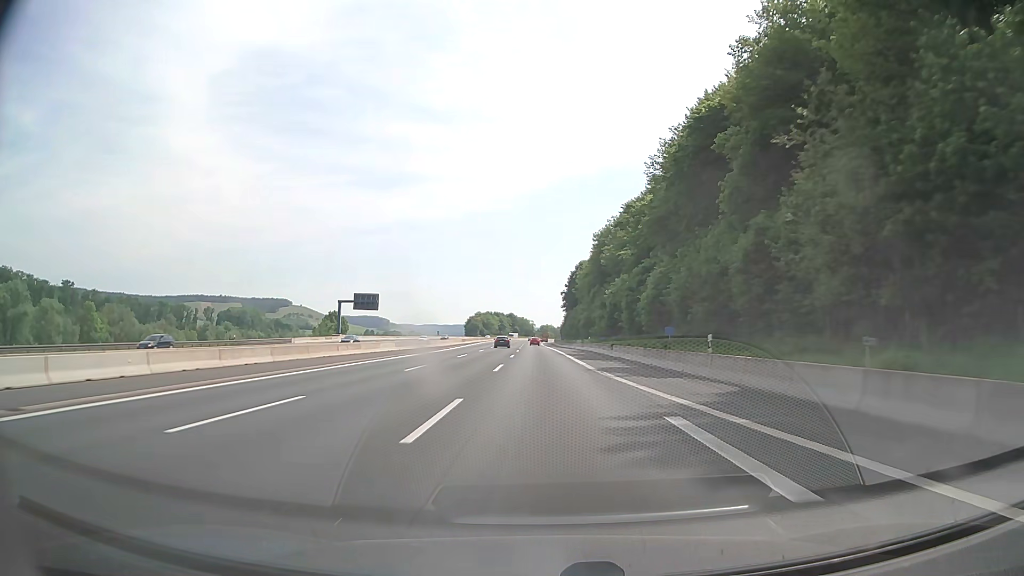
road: motorway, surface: asphalt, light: Day
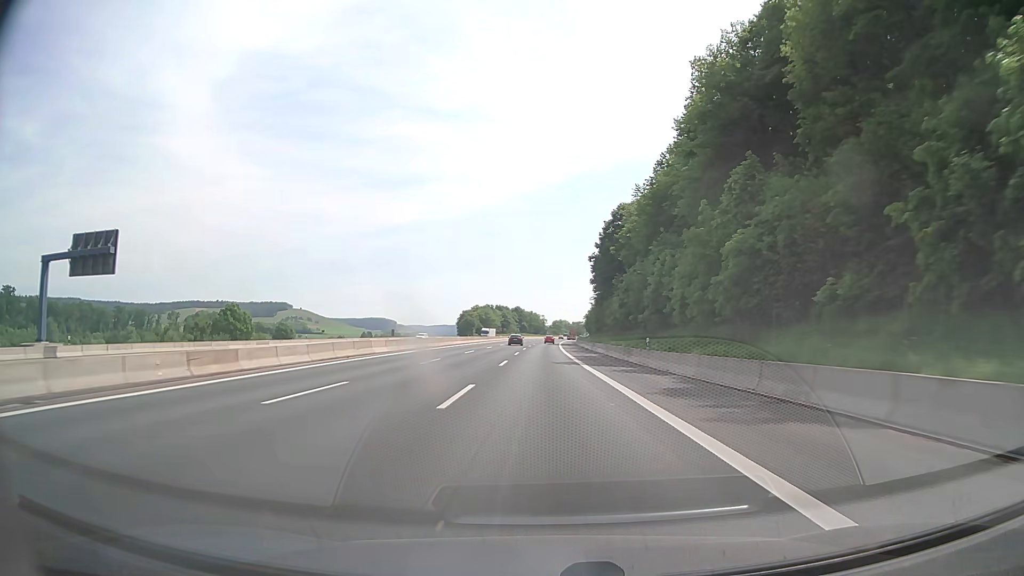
(-1.1, +86.3) m; -1°
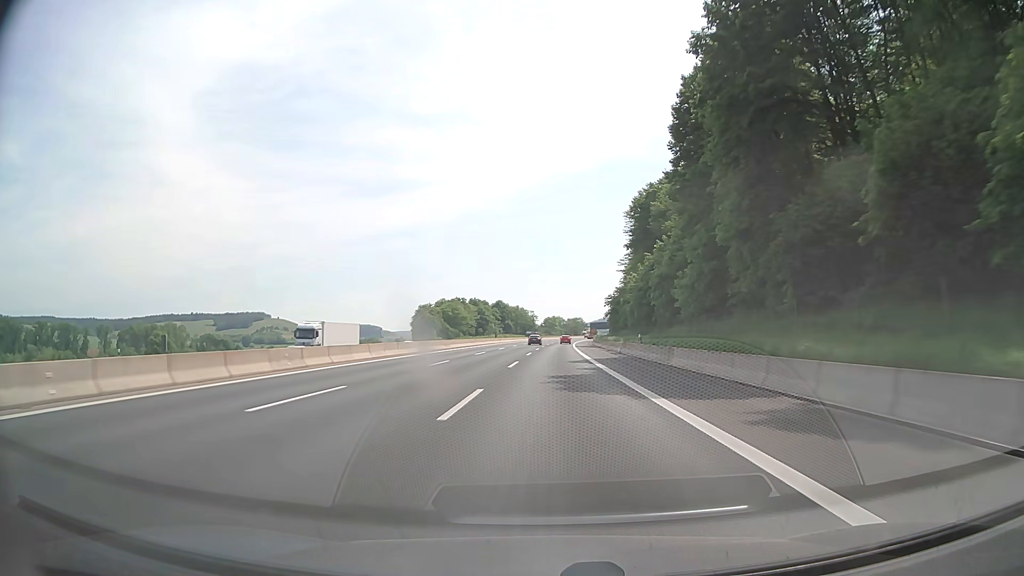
(+0.1, +91.5) m; +1°
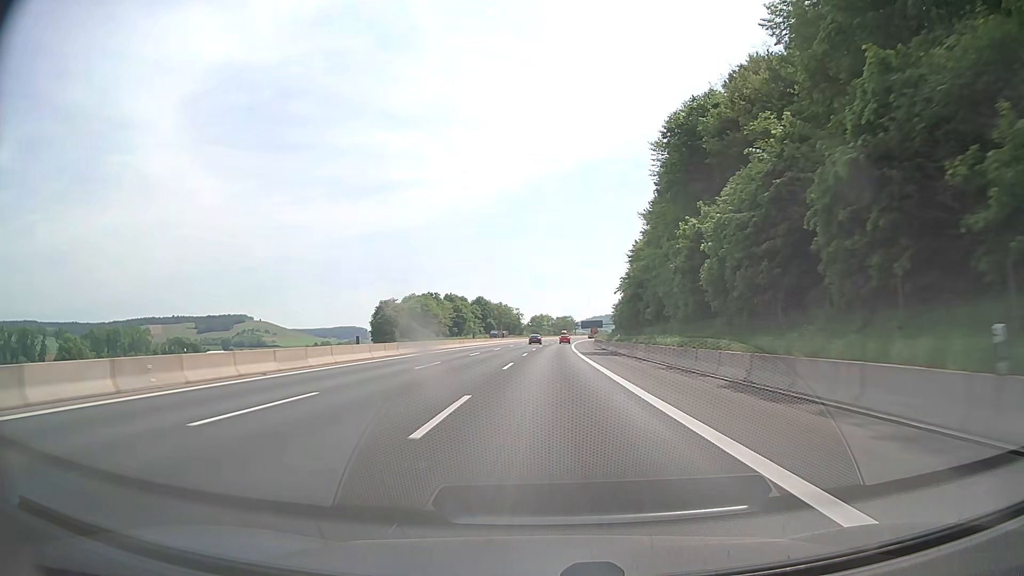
(+0.4, +37.7) m; +1°
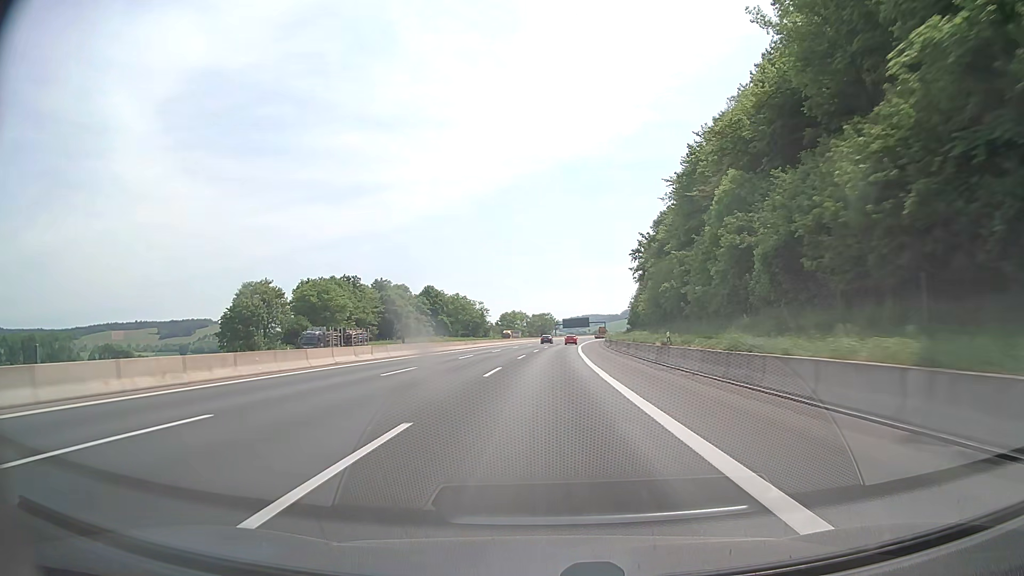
(+1.4, +76.4) m; +2°
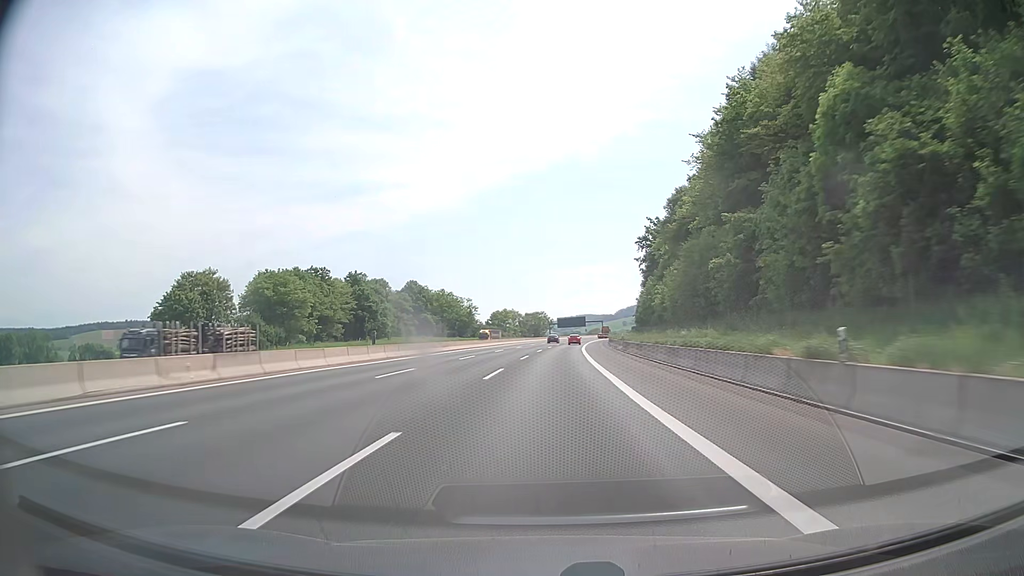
(+0.1, +19.2) m; +1°
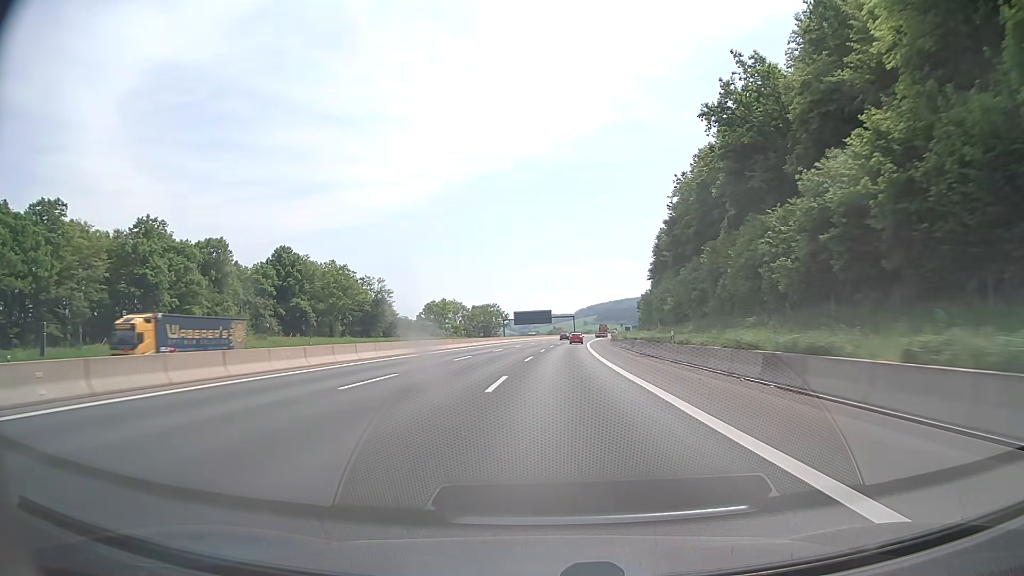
(+1.9, +77.3) m; +3°
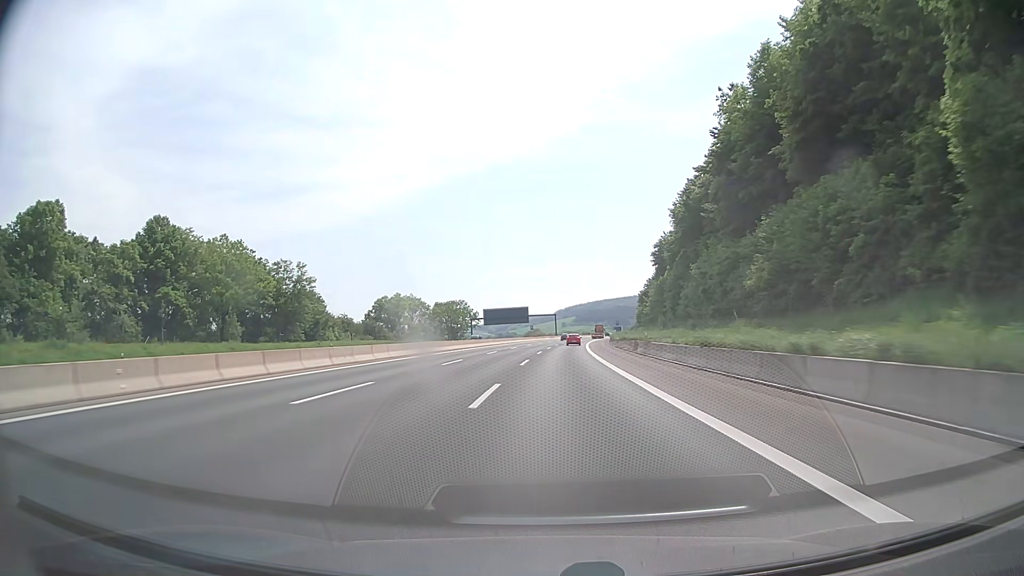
(+0.7, +38.9) m; +2°
(0, +10) (0, +20) (0, +30) (0, +40) (+1, +50) (+1, +60) (+1, +70) (+2, +80) (+2, +90) (+3, +100) m
